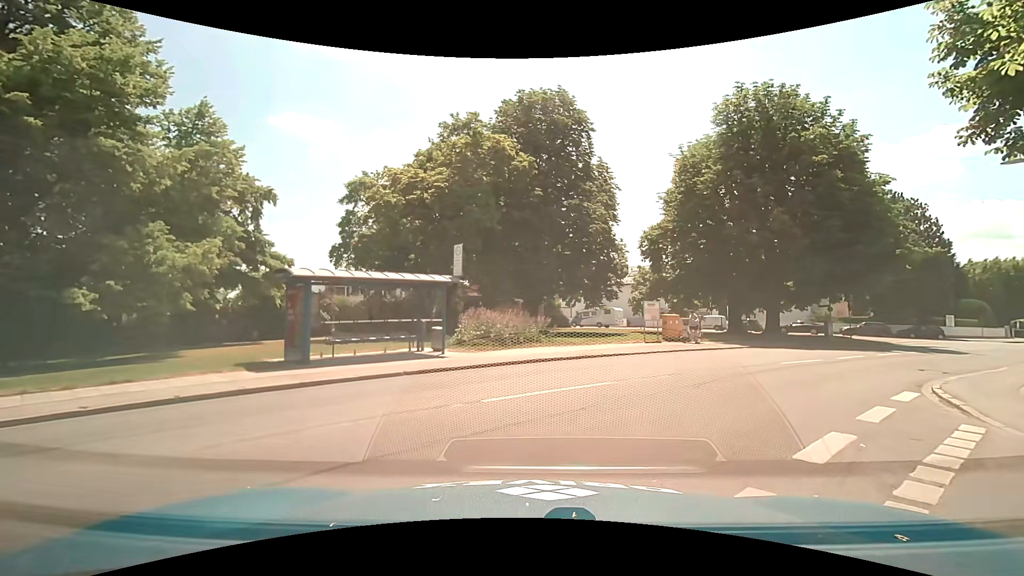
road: residential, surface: asphalt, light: Day
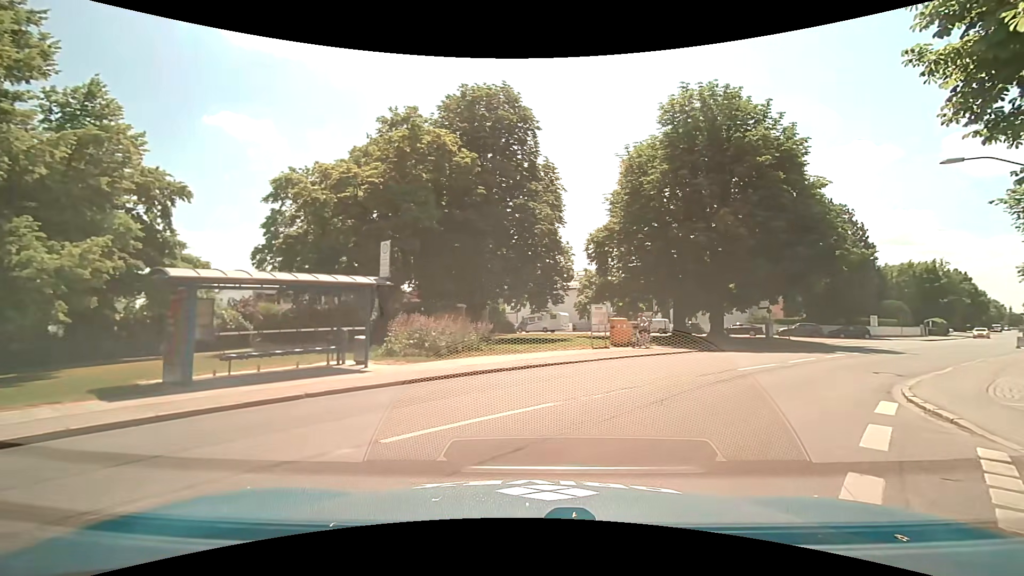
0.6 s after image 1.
(0.0, +2.0) m; +4°
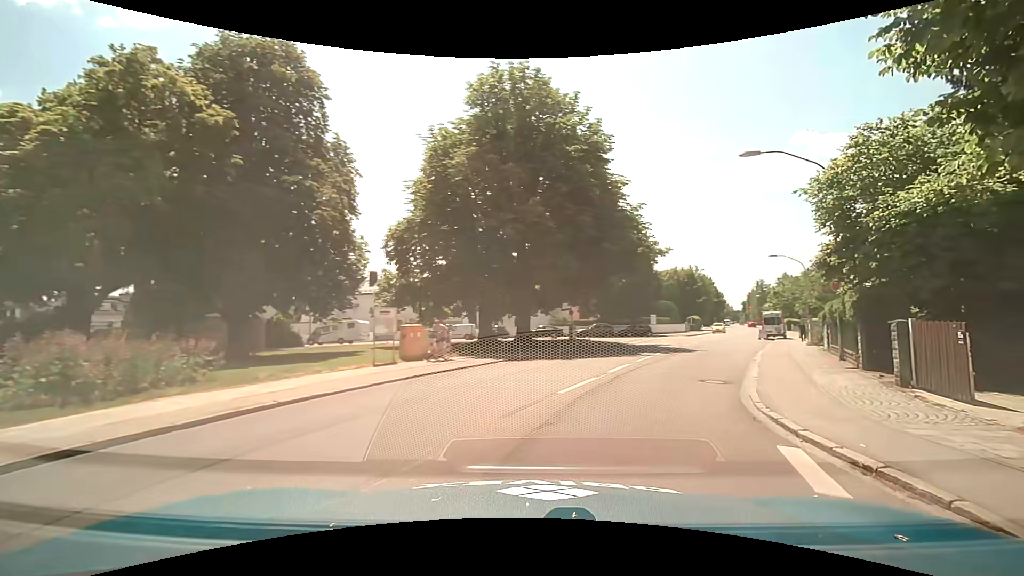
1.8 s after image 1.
(+1.0, +5.4) m; +20°
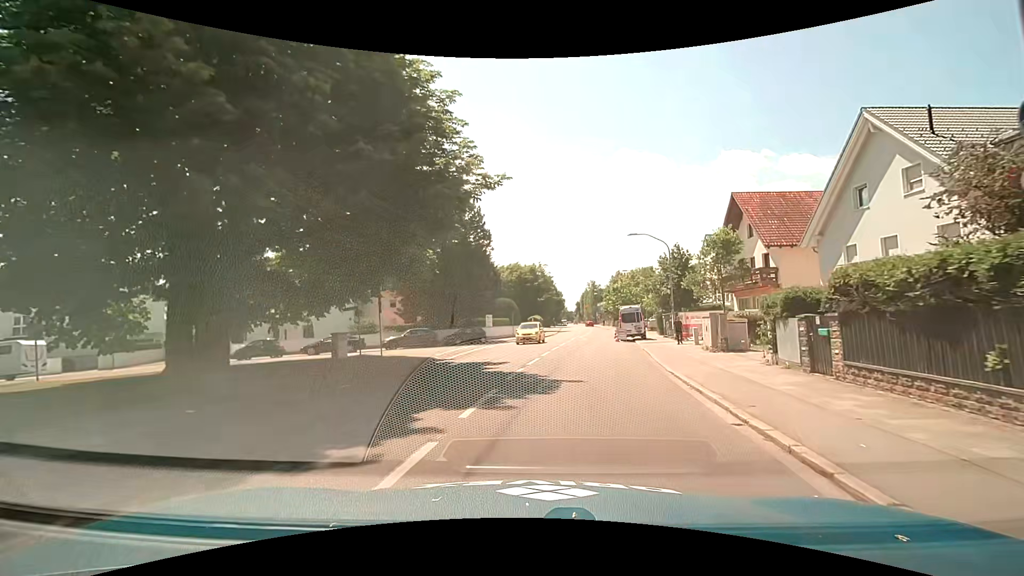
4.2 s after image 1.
(+4.1, +15.1) m; +19°
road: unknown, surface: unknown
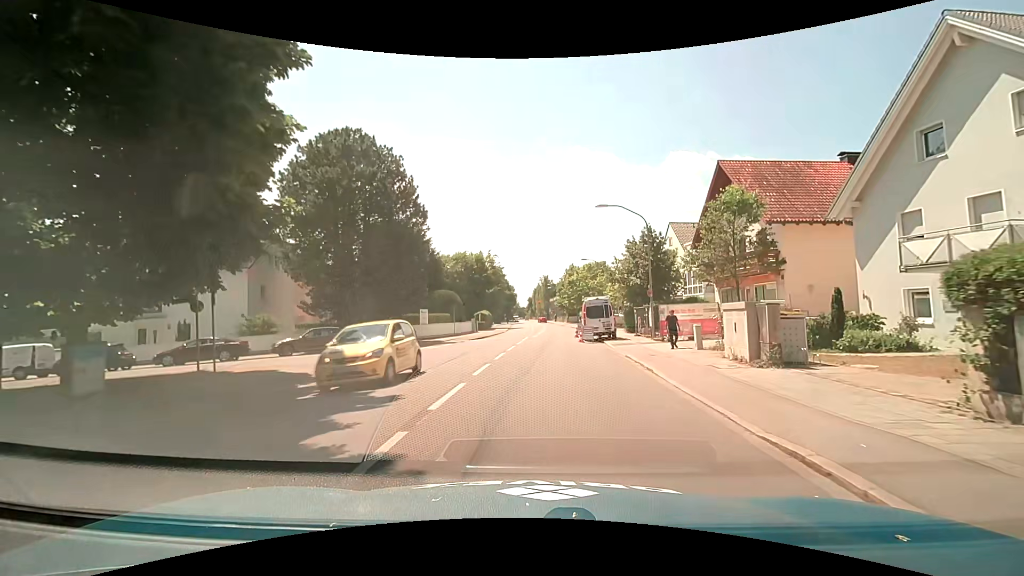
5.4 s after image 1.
(+0.5, +8.6) m; +5°
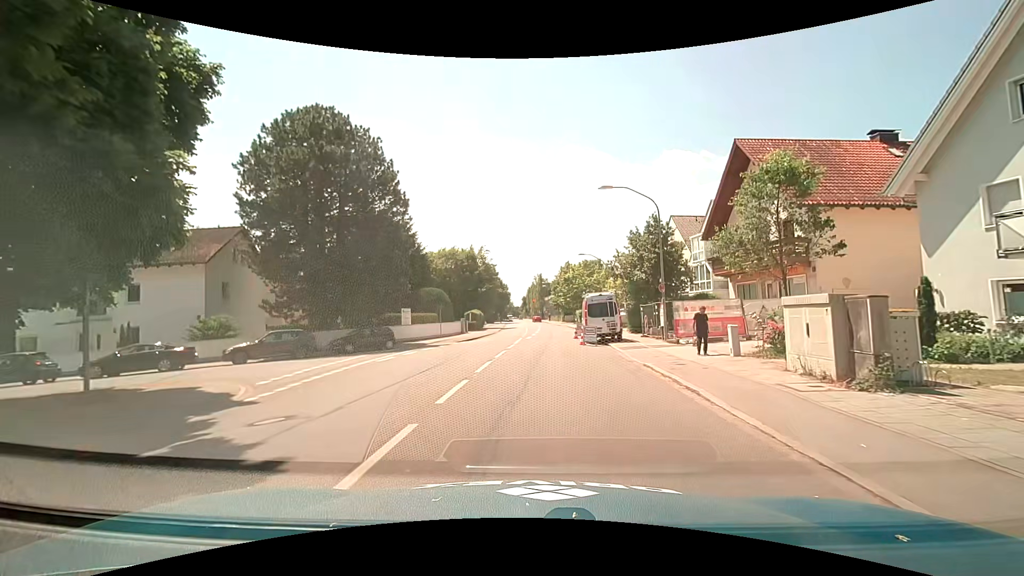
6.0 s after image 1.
(+0.1, +3.9) m; +1°
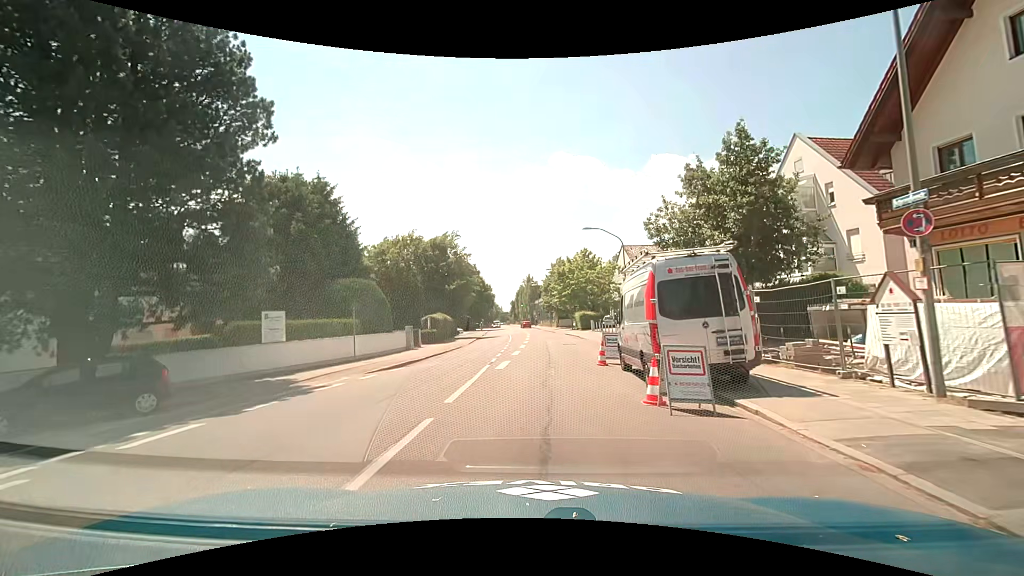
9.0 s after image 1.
(+0.4, +17.5) m; +1°
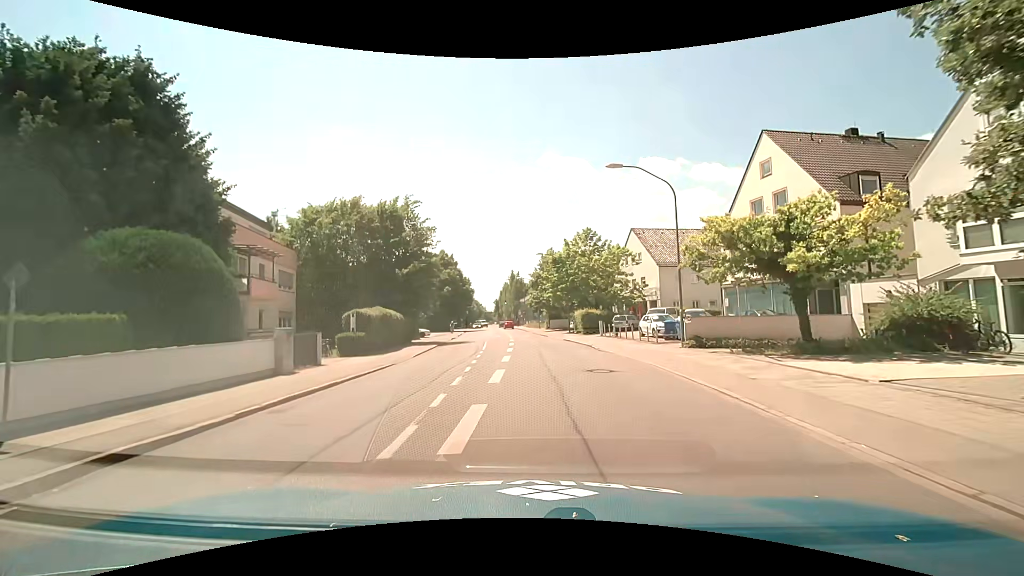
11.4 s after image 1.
(-0.2, +15.5) m; +1°
(0, +10) (0, +20) (+1, +30) (0, +40) (0, +50) (-1, +60) (-2, +70) (-2, +80) (-3, +90) (-4, +100) m
